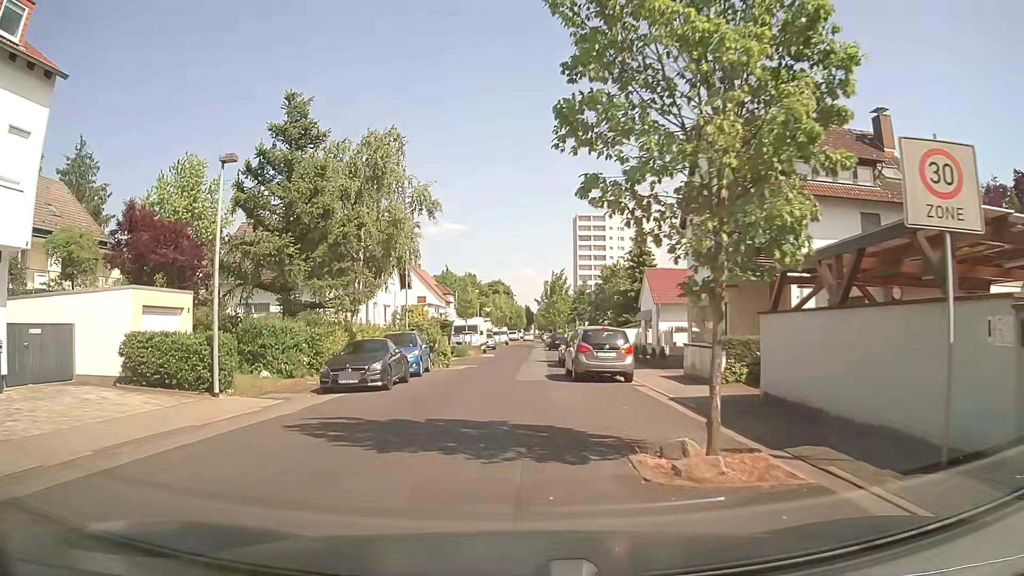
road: residential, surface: asphalt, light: Day
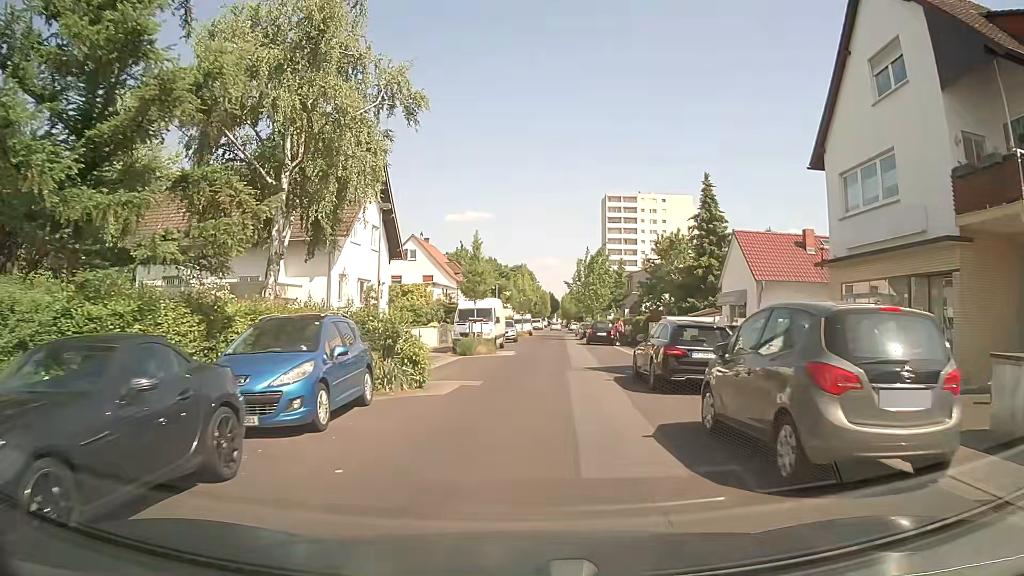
(-0.5, +14.2) m; -2°
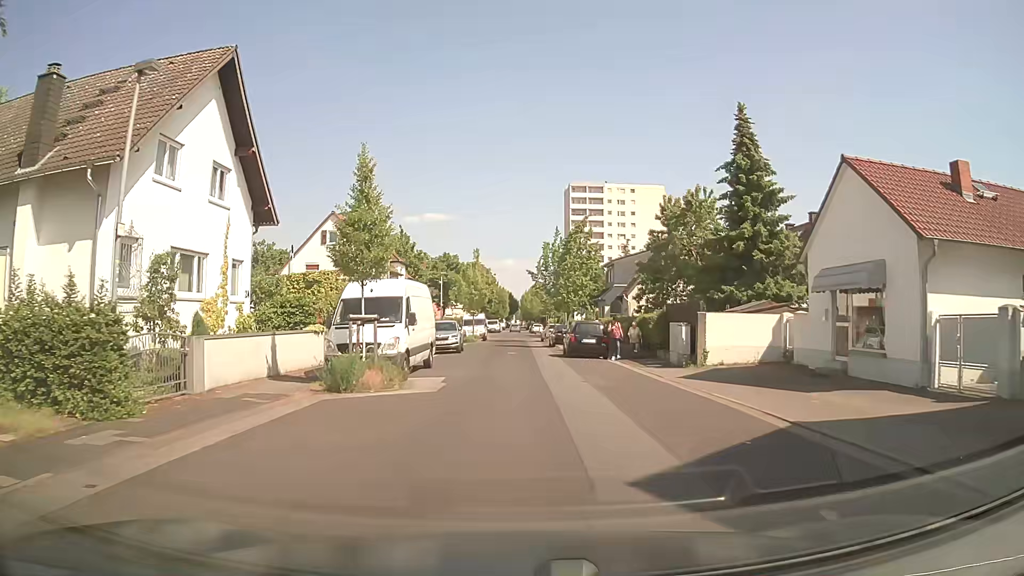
(+0.6, +15.0) m; +3°
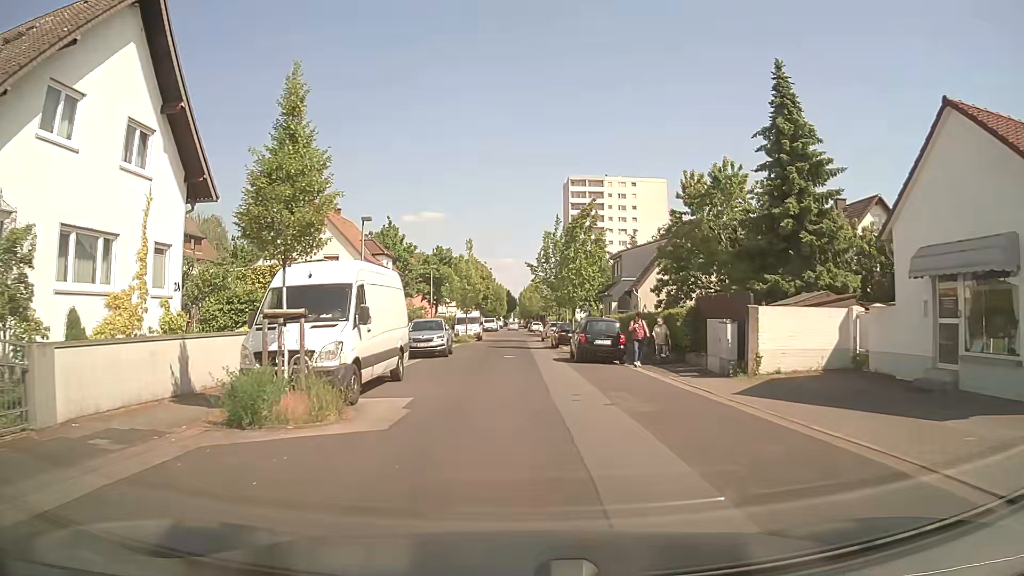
(+0.1, +5.2) m; +1°
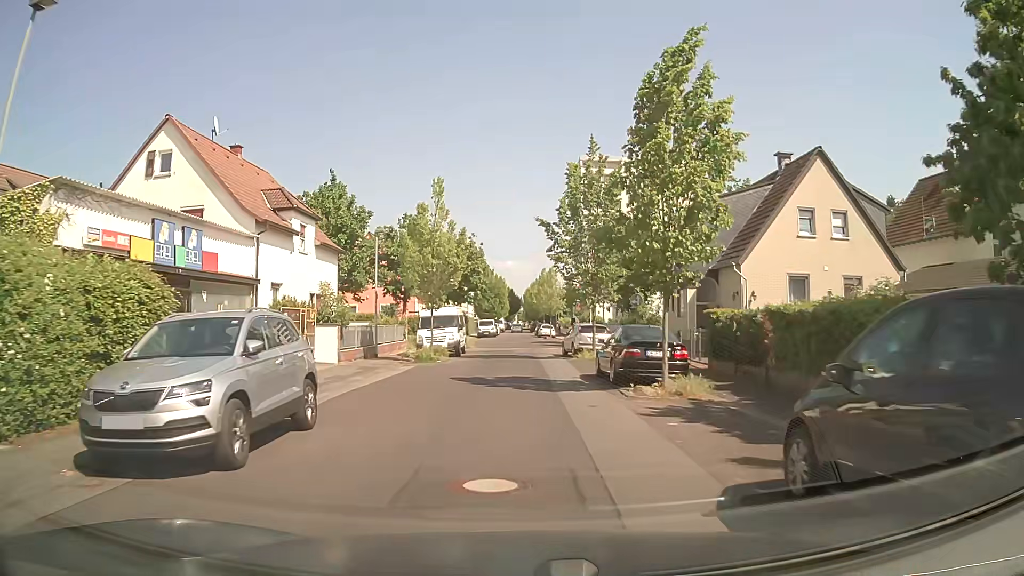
(0.0, +21.2) m; 0°
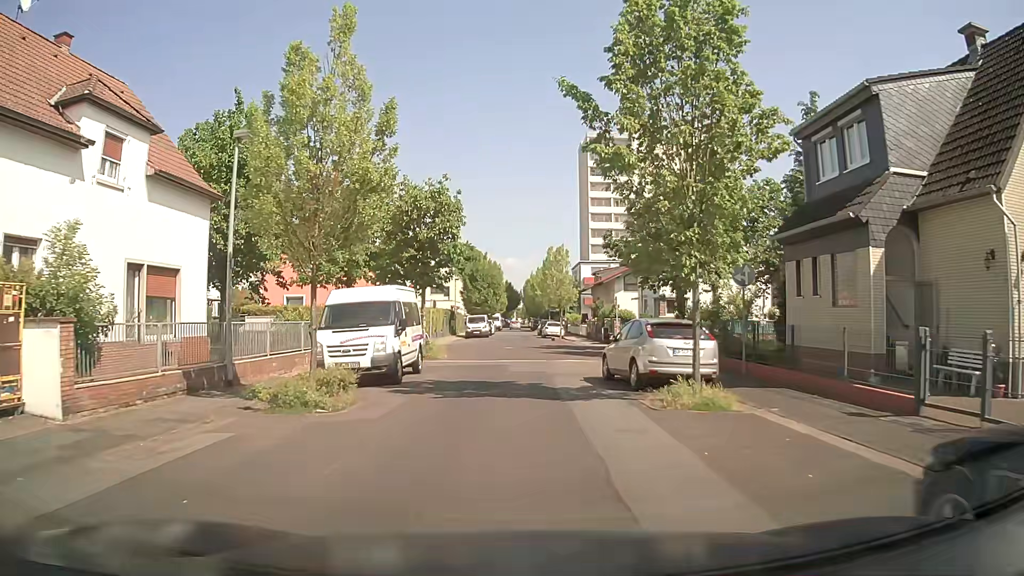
(0.0, +15.5) m; 0°
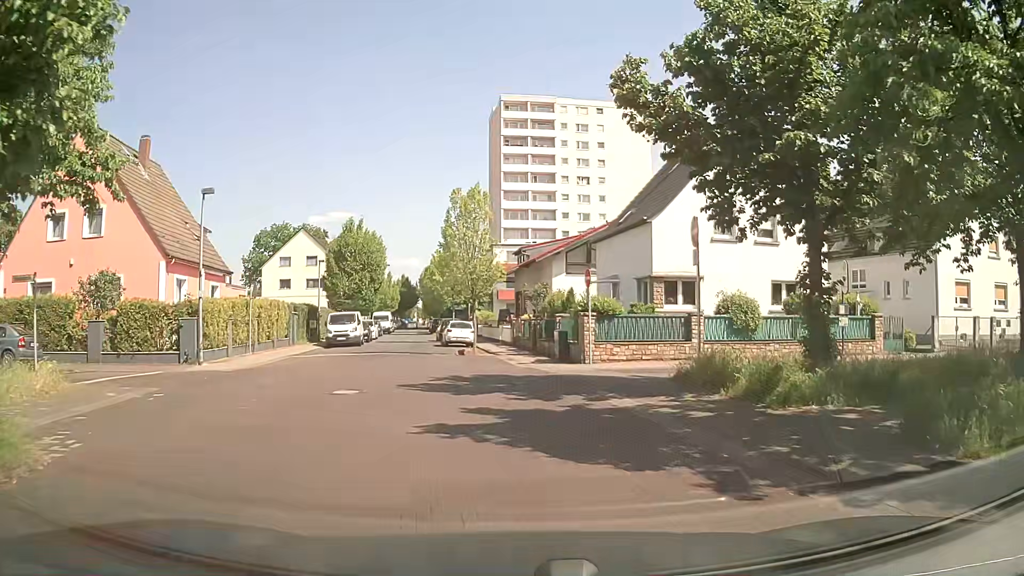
(+0.6, +20.3) m; +9°
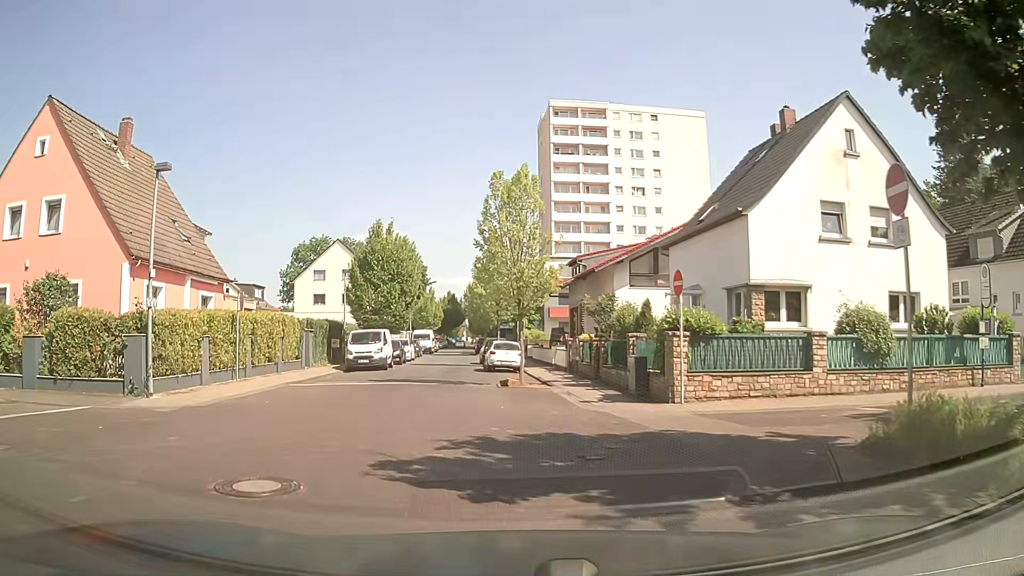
(-0.3, +6.0) m; -4°
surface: paving_stones
